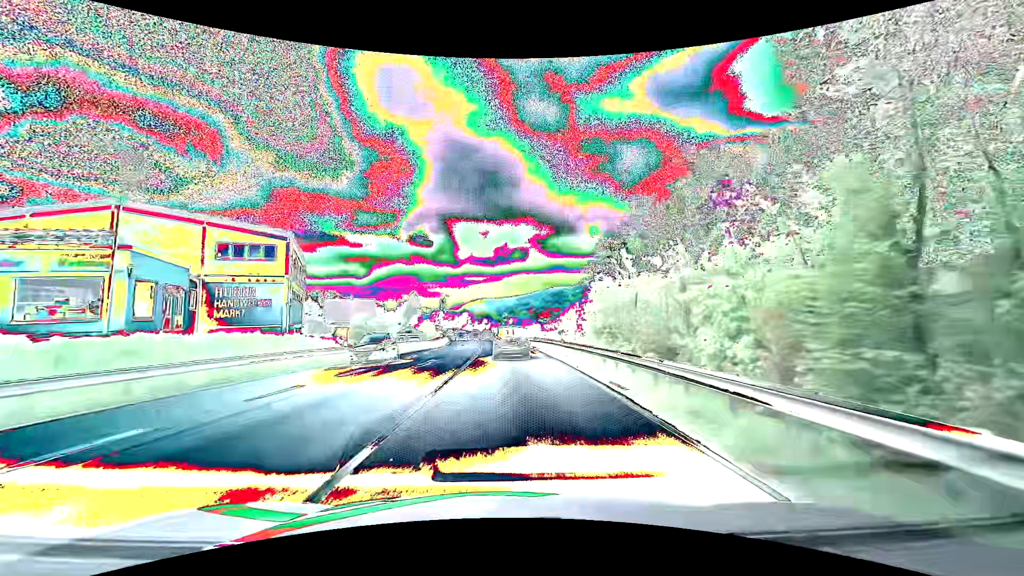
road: primary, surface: asphalt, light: Day
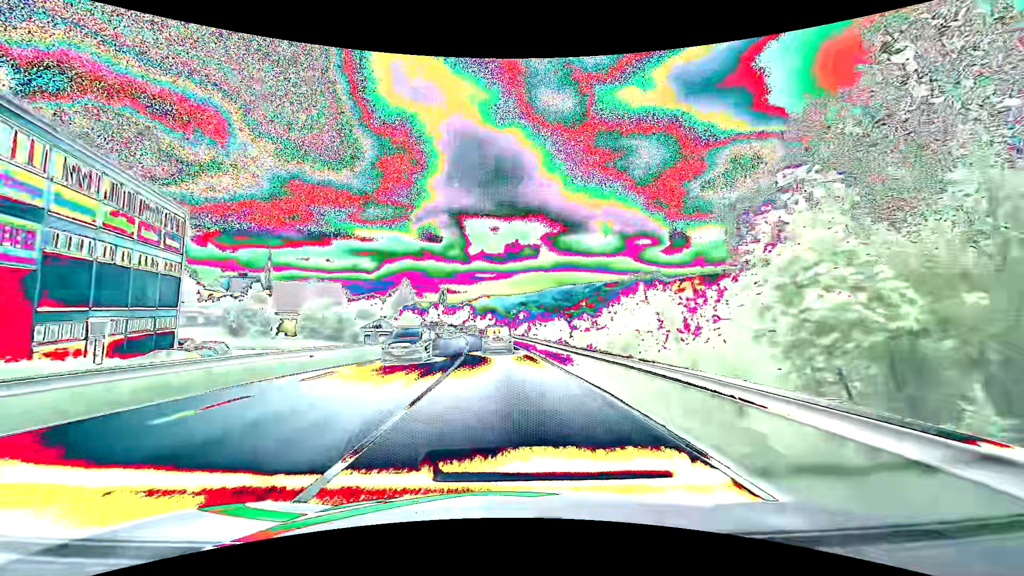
(-0.1, +26.8) m; -1°
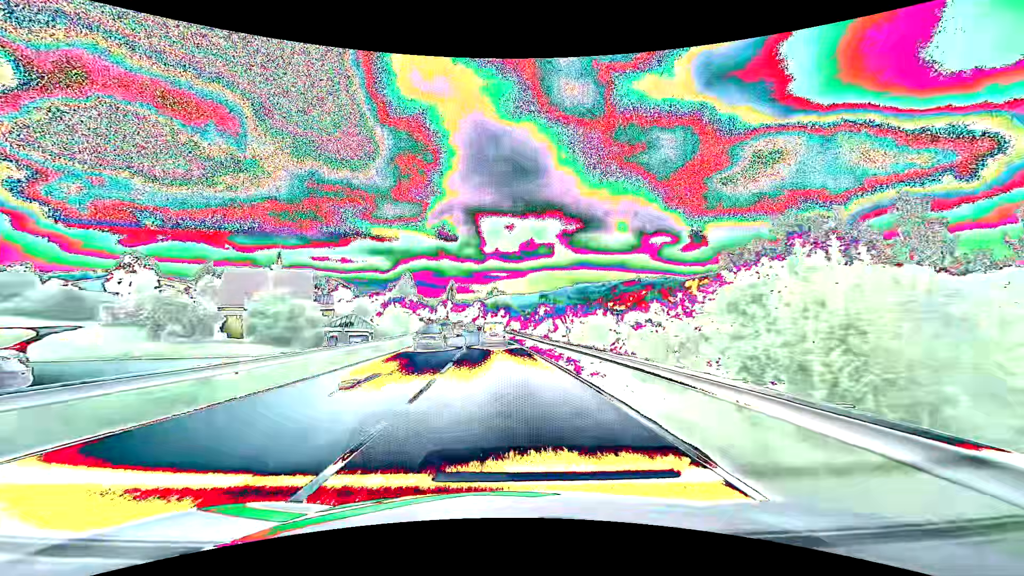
(-0.2, +18.2) m; -1°
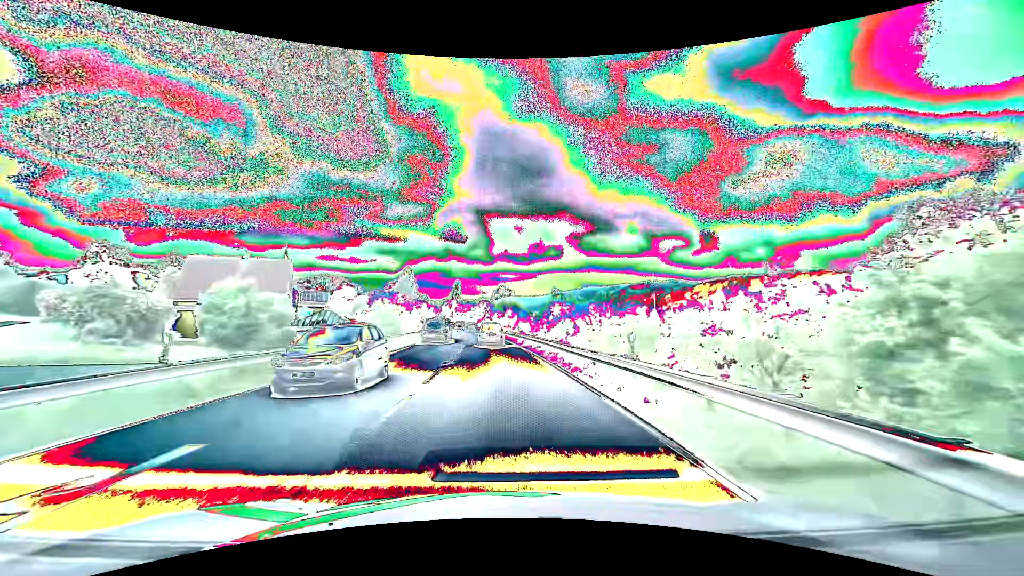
(-0.1, +9.3) m; -1°
(0, +10) (0, +20) (-1, +30) (-1, +40) (-2, +50) (-3, +60) (-4, +70) (-5, +80) (-7, +90) (-9, +100) m
